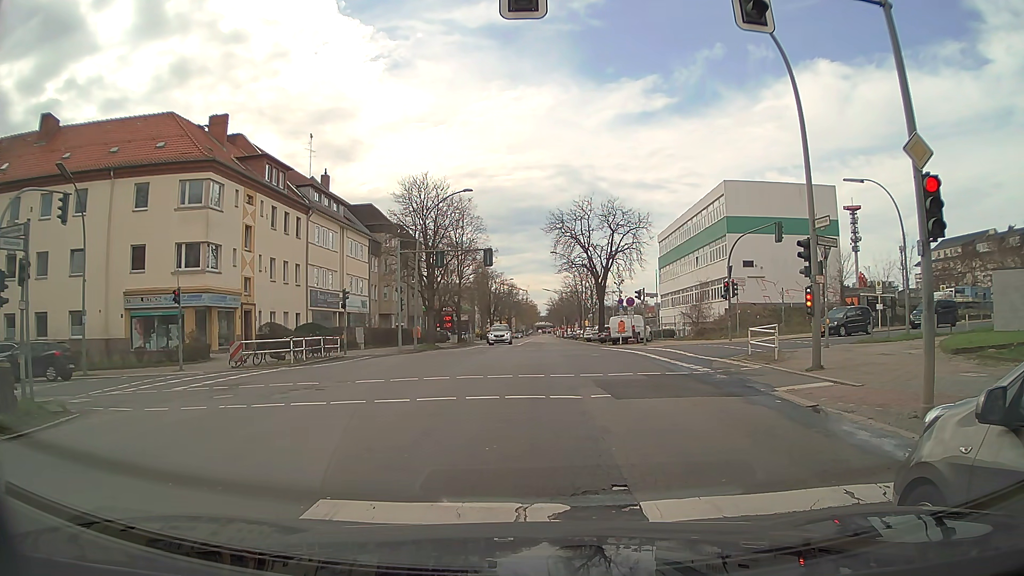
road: secondary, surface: asphalt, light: Day
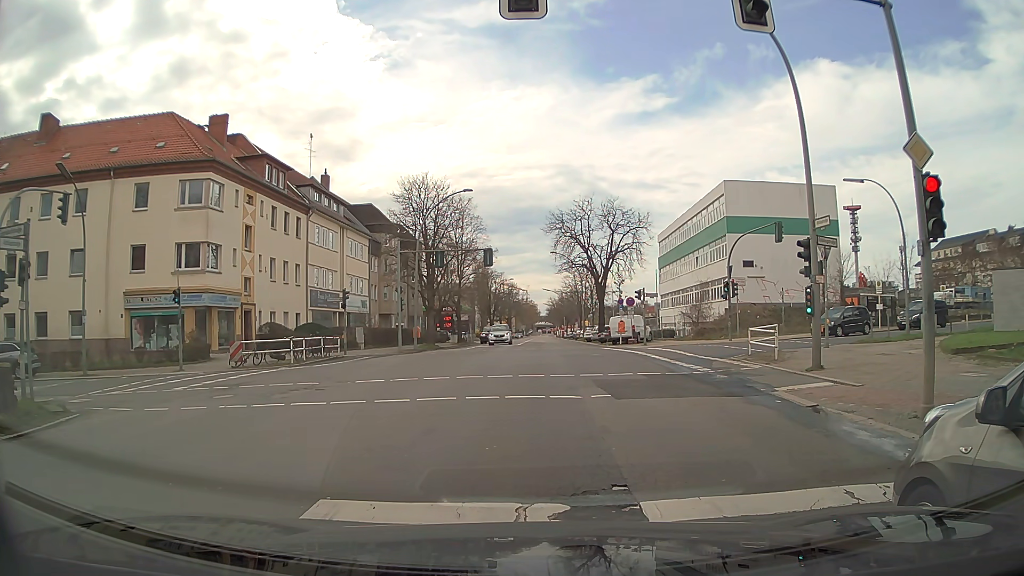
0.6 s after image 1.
(0.0, 0.0) m; 0°
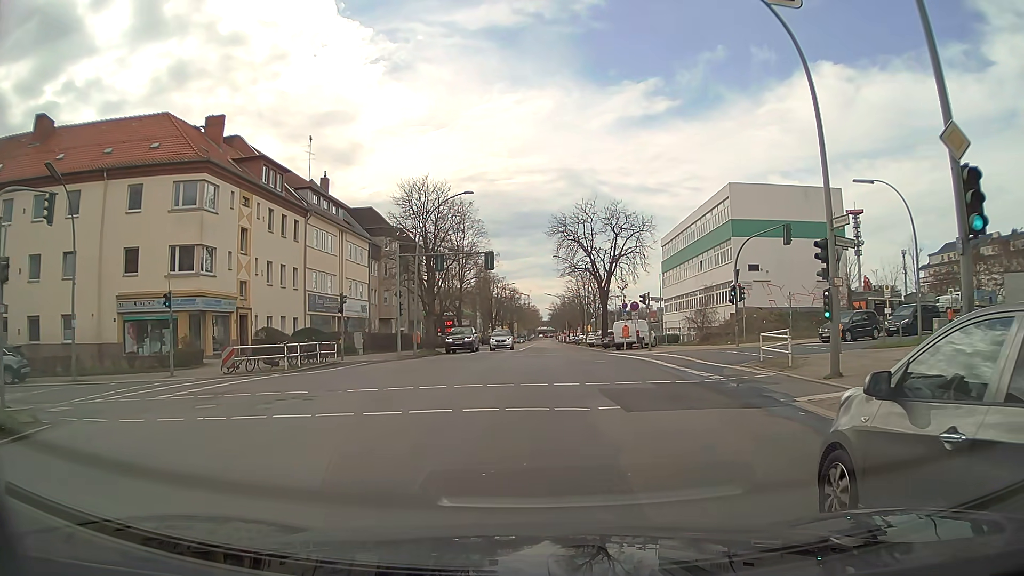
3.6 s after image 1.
(0.0, +1.0) m; -2°
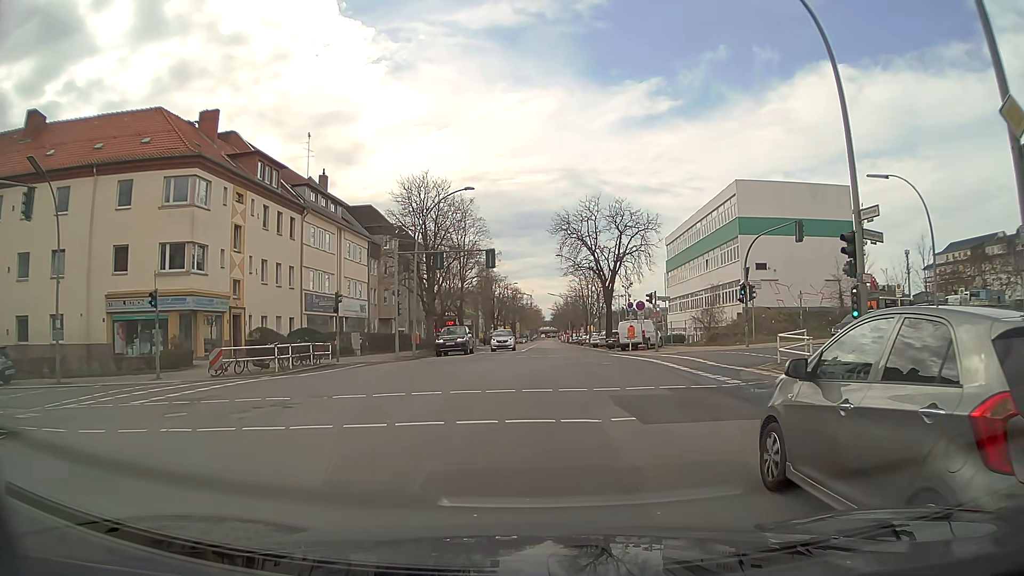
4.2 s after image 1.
(0.0, +1.4) m; +1°
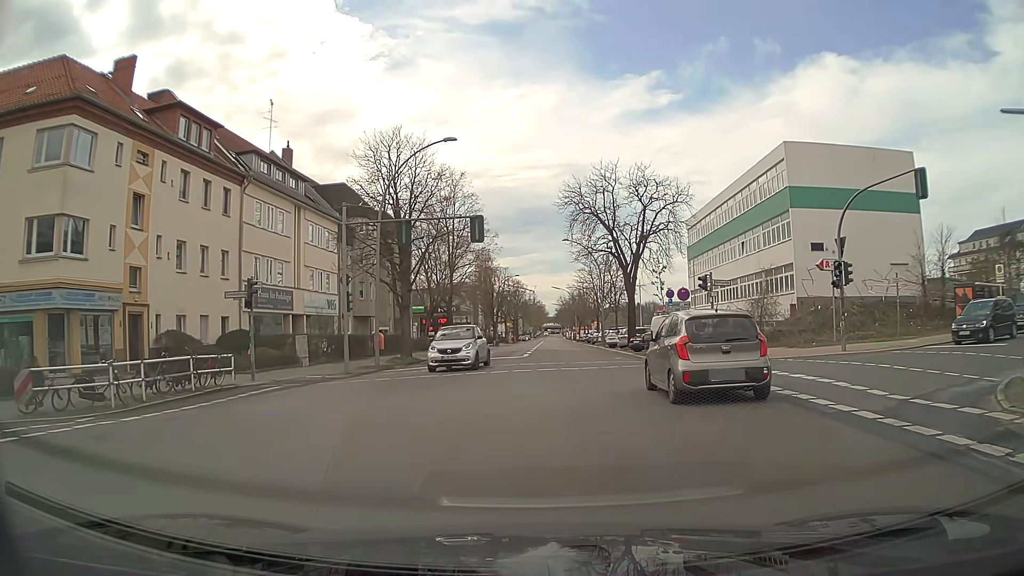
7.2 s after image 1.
(-0.1, +10.9) m; 0°
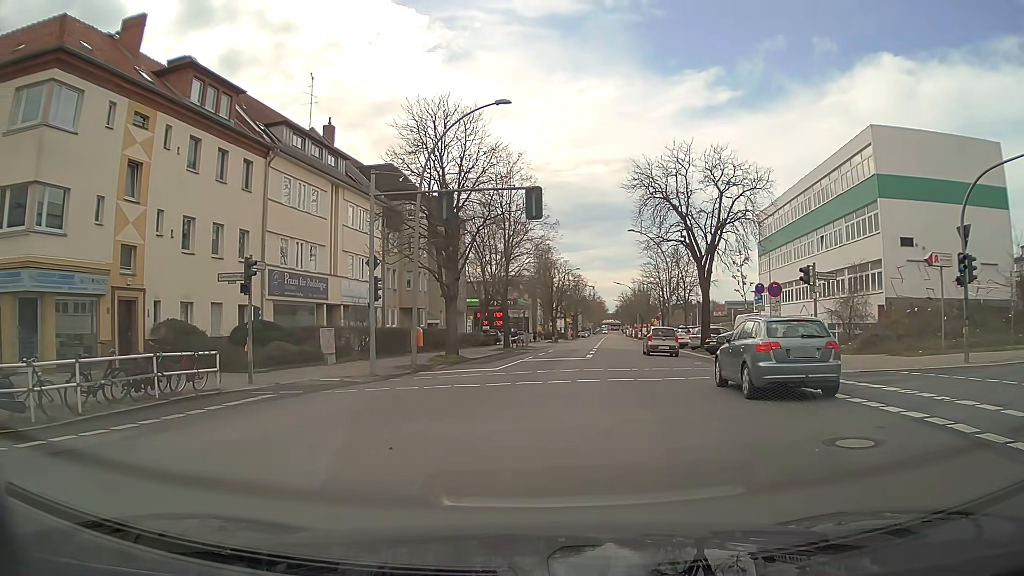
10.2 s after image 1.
(-0.1, +4.4) m; -3°
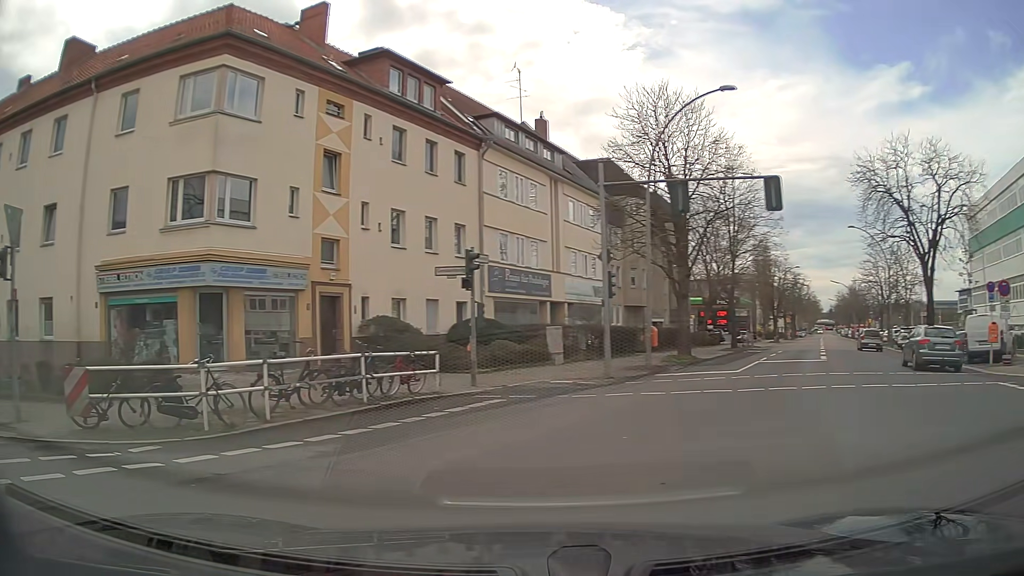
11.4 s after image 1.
(-0.3, +1.7) m; -20°
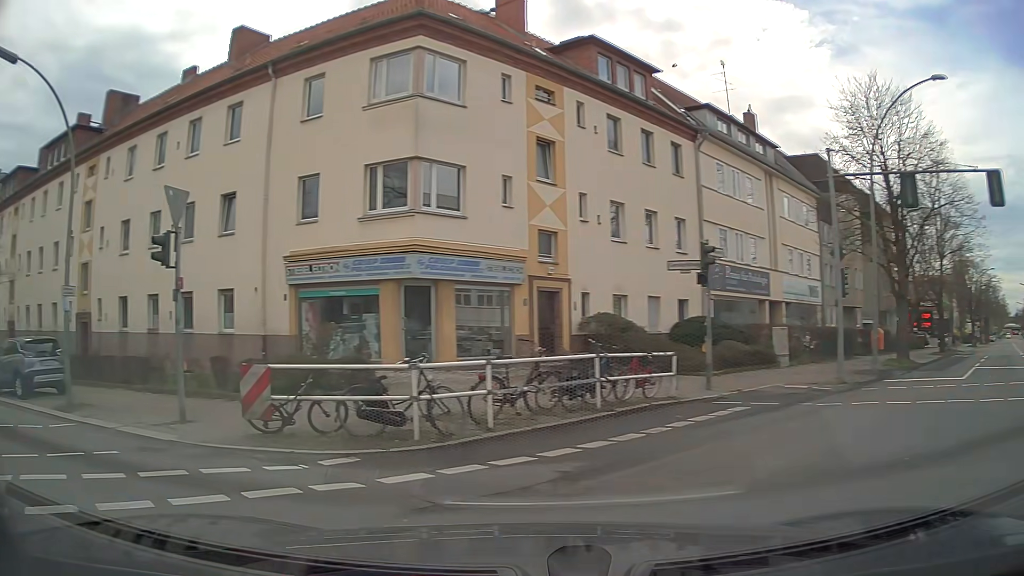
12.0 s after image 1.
(-0.3, +1.5) m; -17°
